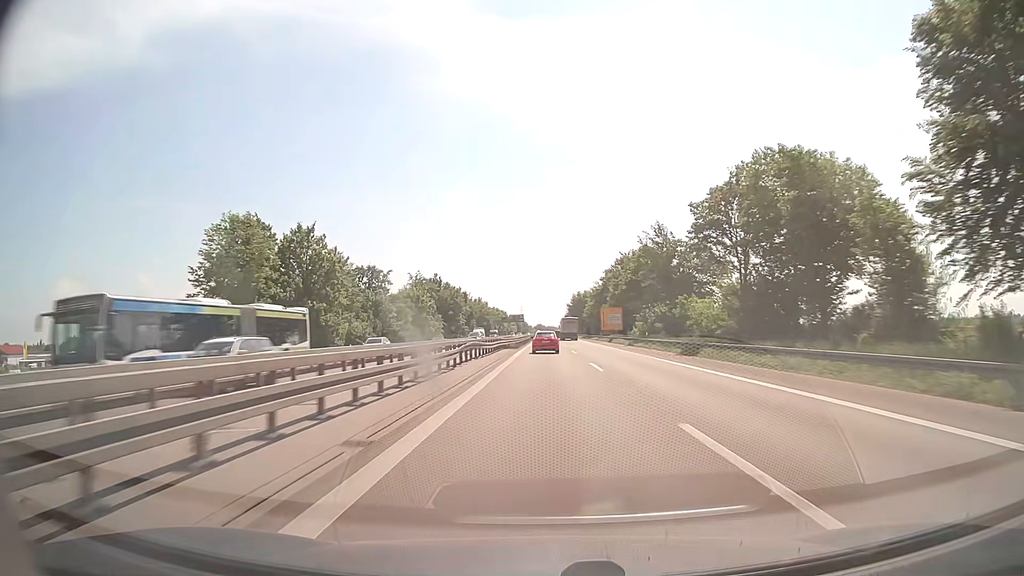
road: trunk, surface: asphalt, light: Day
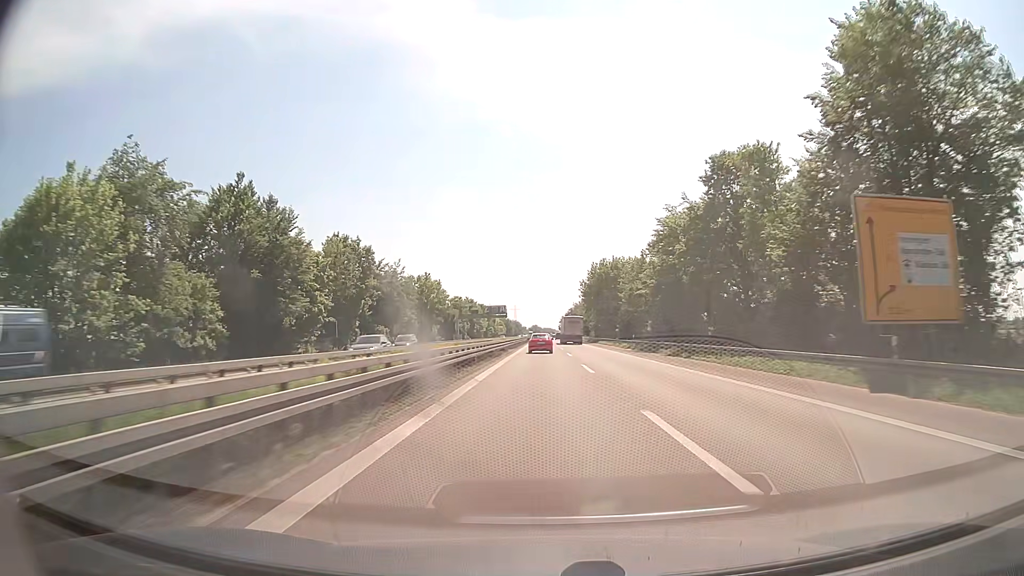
(+0.5, +94.0) m; 0°
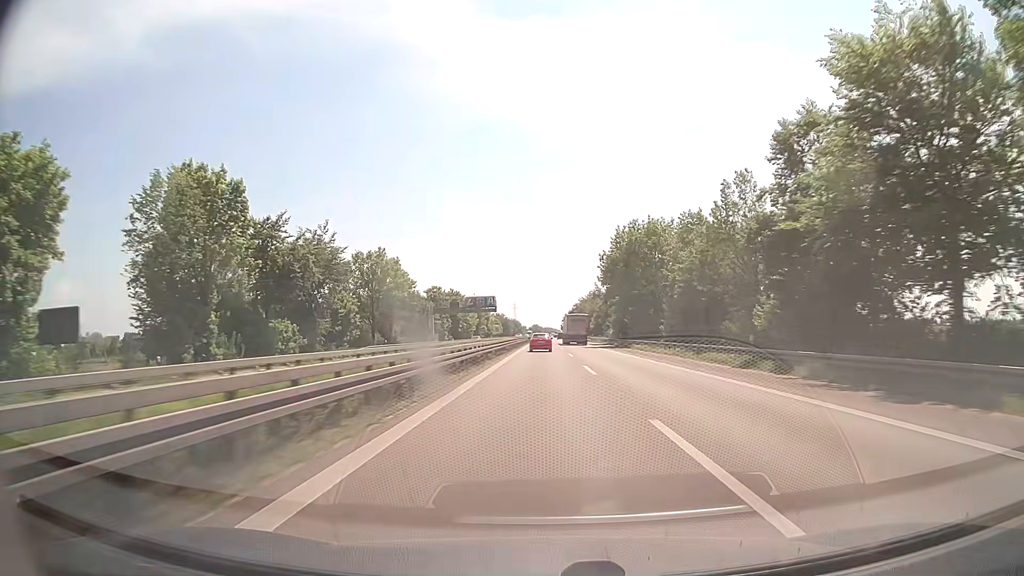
(0.0, +37.4) m; 0°
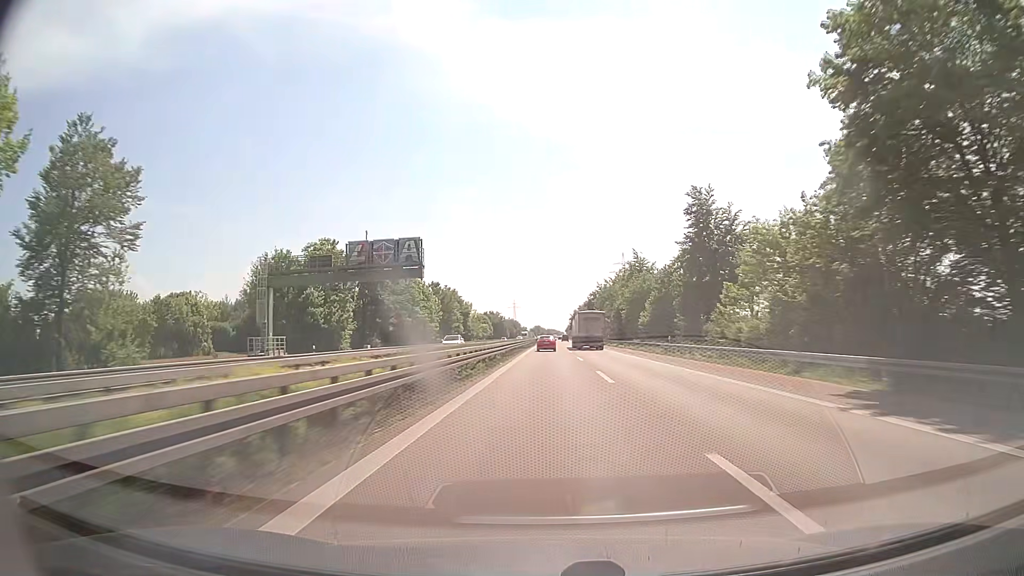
(-0.2, +74.9) m; 0°
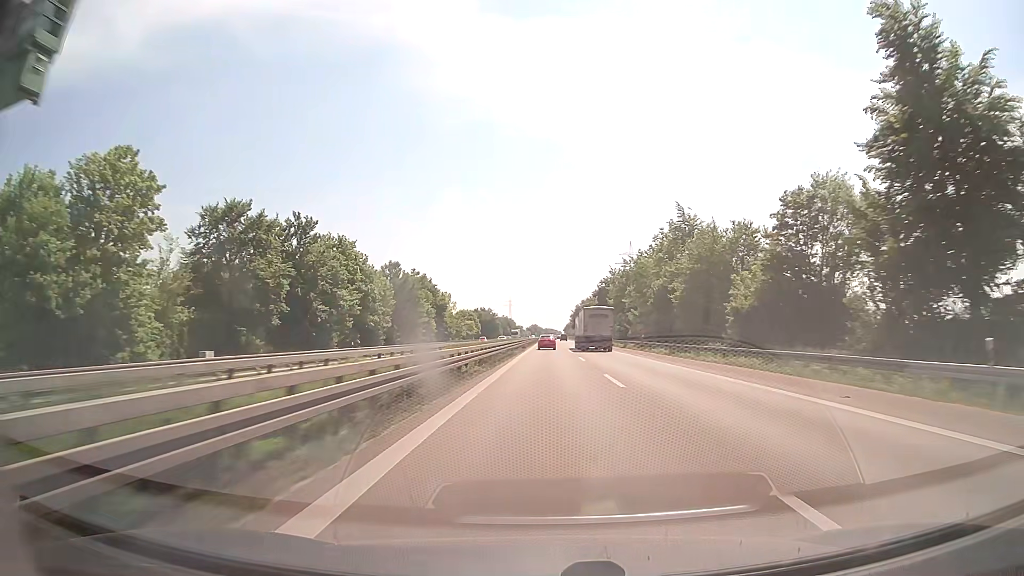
(+0.2, +38.1) m; 0°
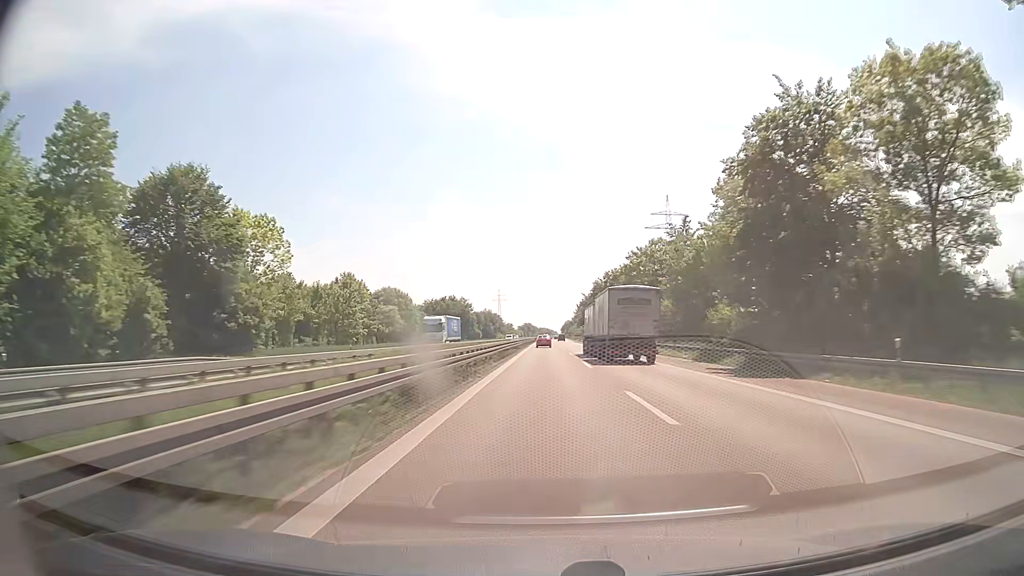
(+0.4, +97.4) m; 0°
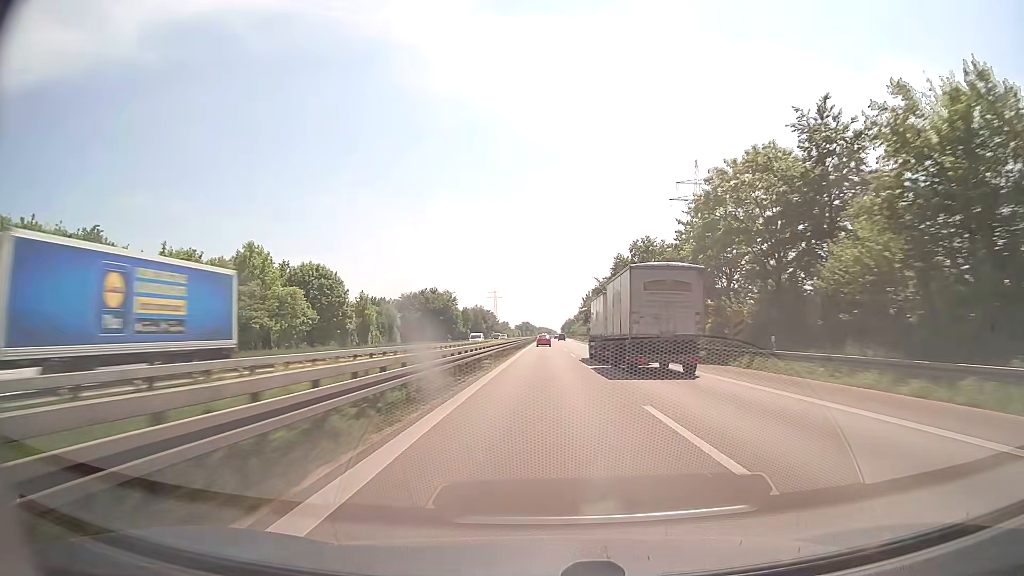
(+0.1, +39.7) m; 0°
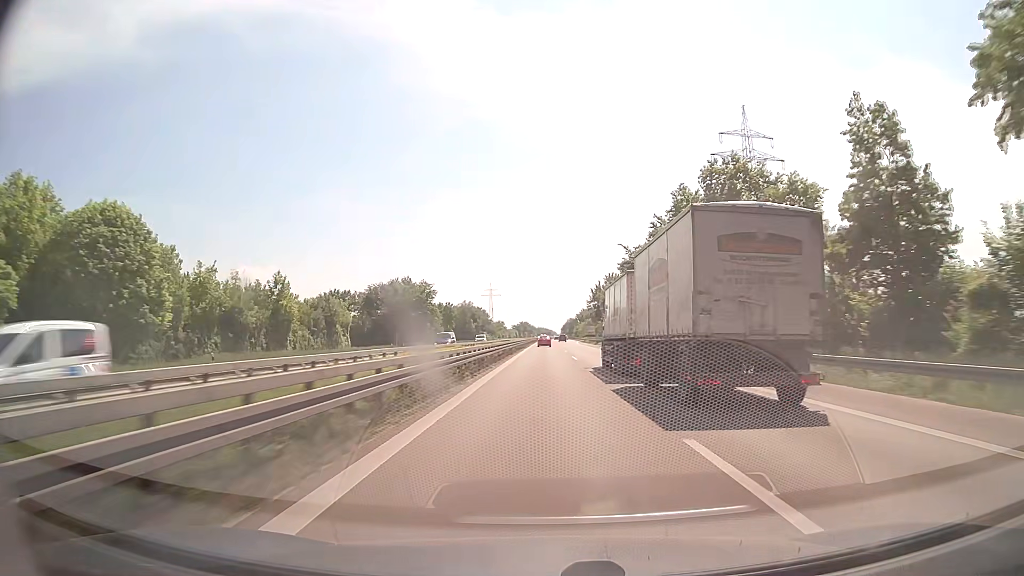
(+0.1, +40.1) m; 0°
(0, +10) (0, +20) (0, +30) (0, +40) (0, +50) (0, +60) (0, +70) (0, +80) (0, +90) (0, +100) m
